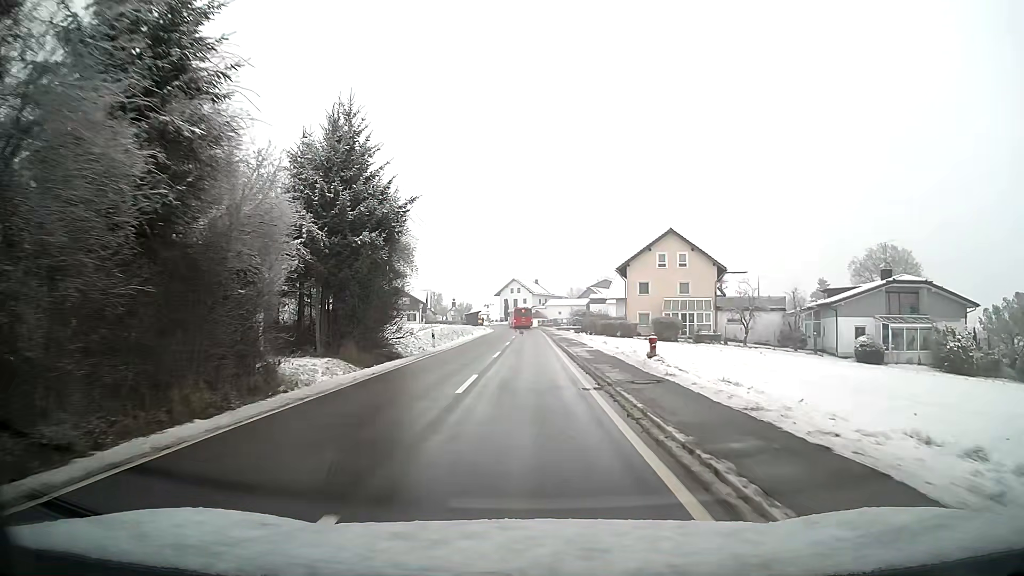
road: tertiary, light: Day
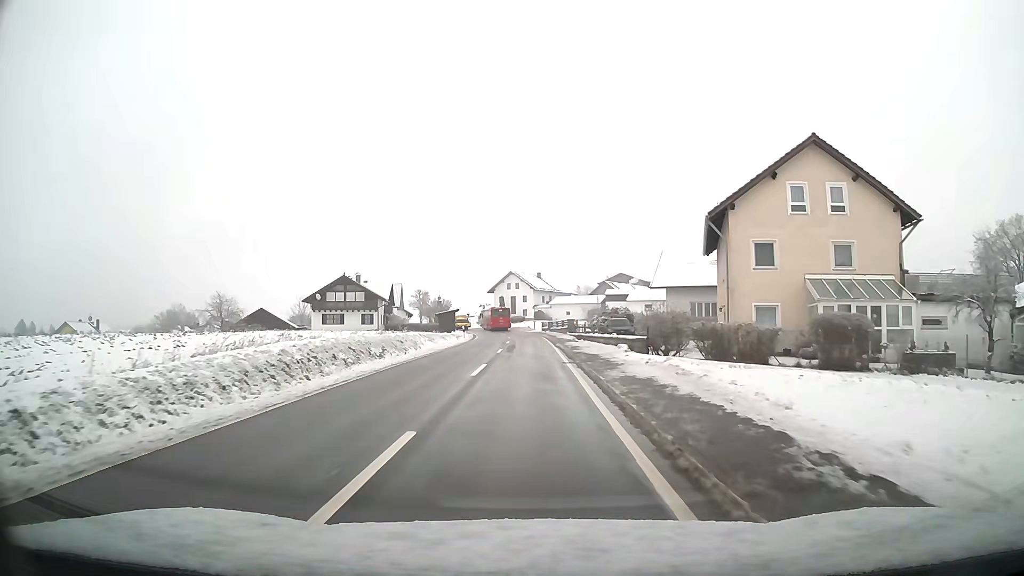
(0.0, +32.4) m; 0°
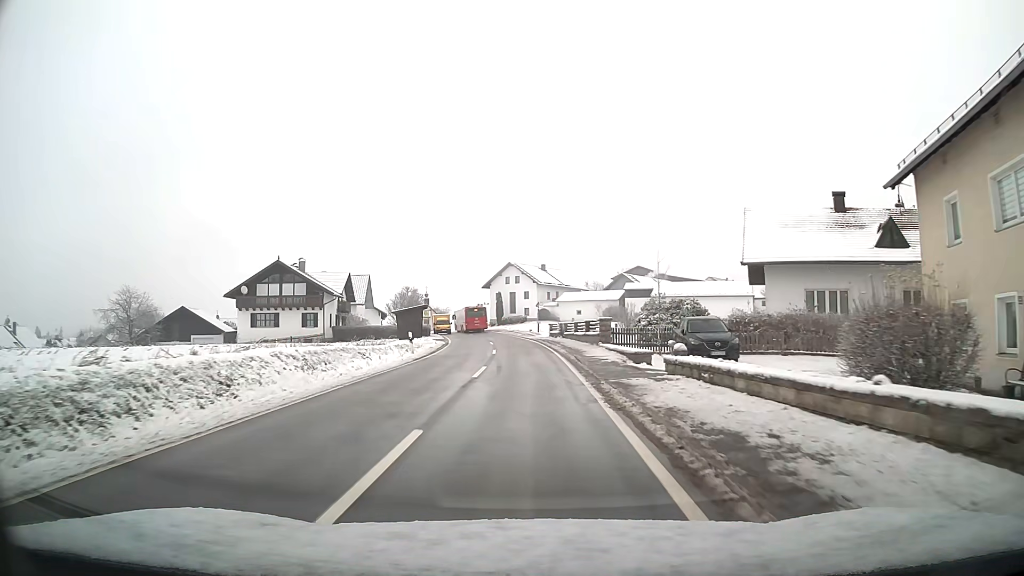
(0.0, +23.4) m; 0°
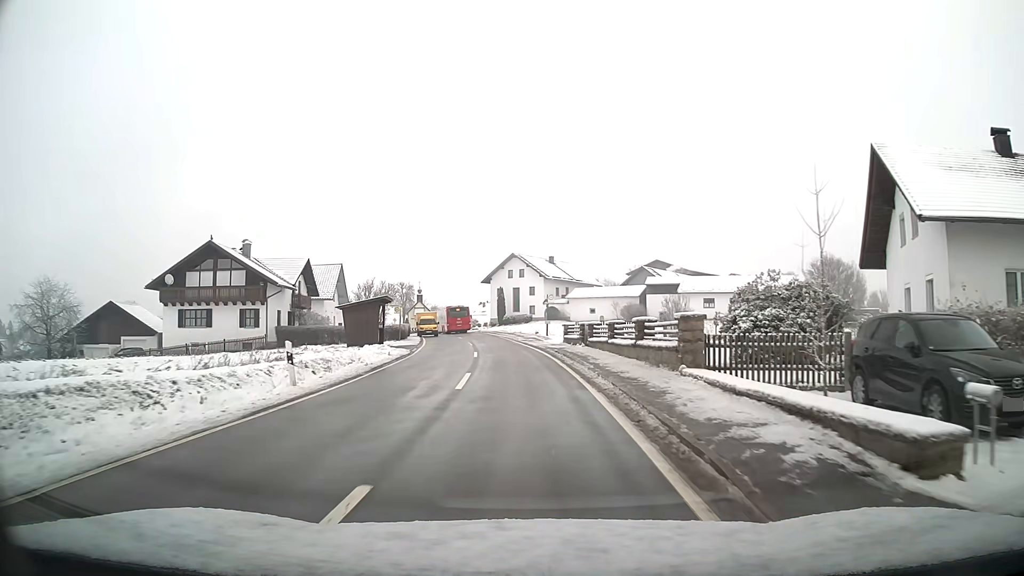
(-0.1, +15.0) m; -1°
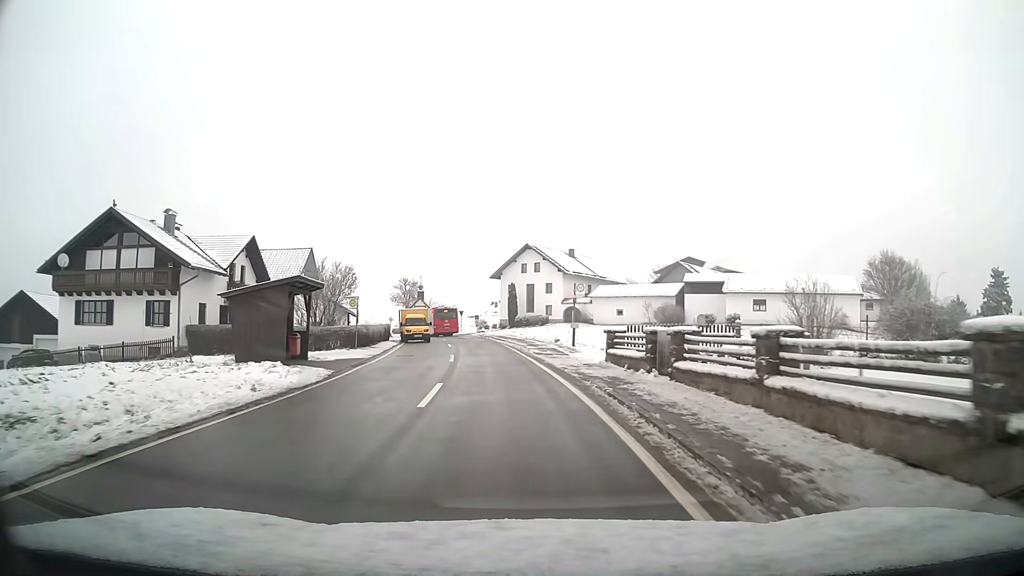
(-0.2, +14.5) m; -2°
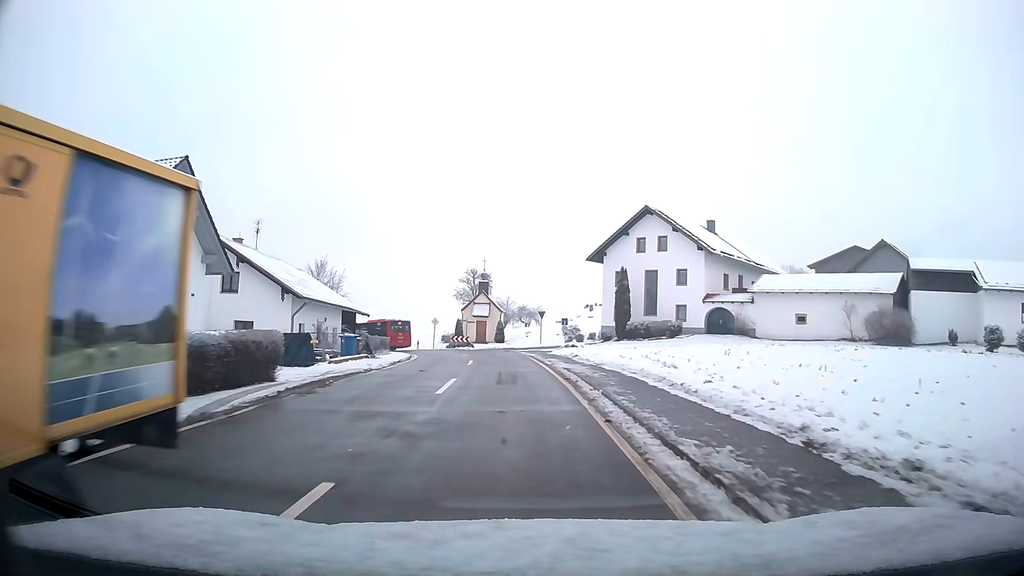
(-2.2, +33.4) m; -8°
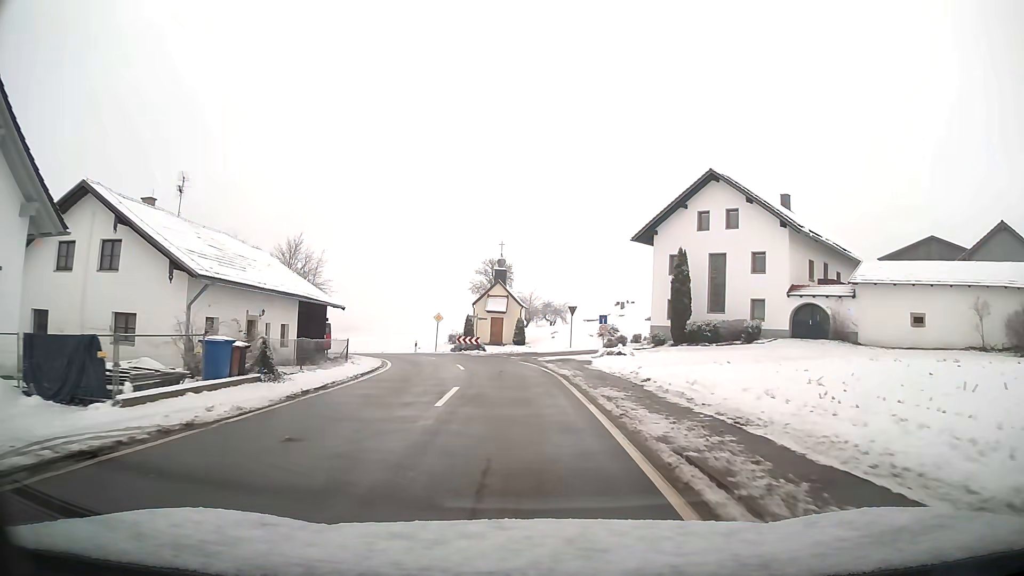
(-0.2, +13.4) m; -2°
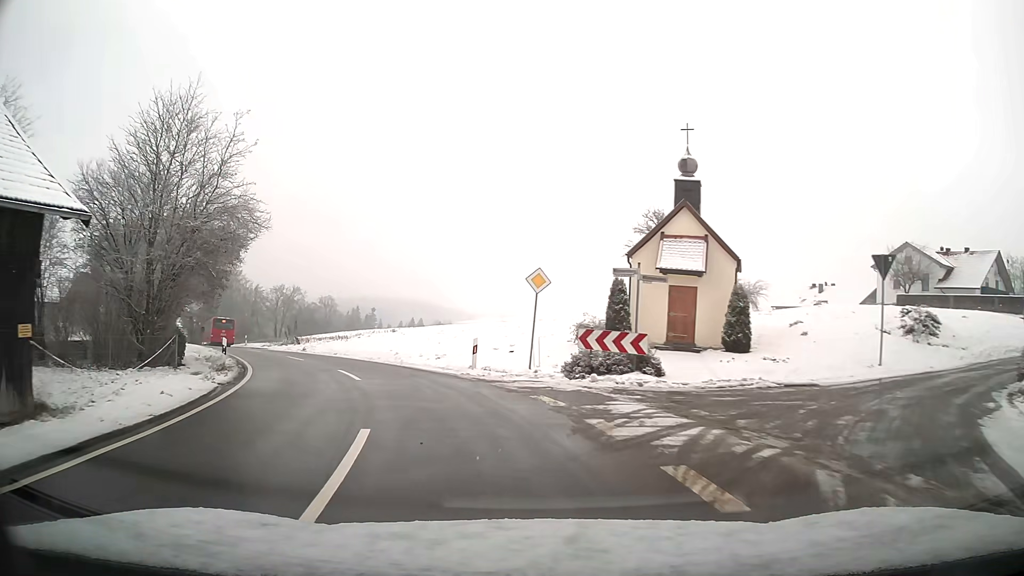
(-2.9, +32.1) m; -16°
(-1, +10) (-4, +20) (-8, +29) (-13, +37) (-18, +46) (-23, +55) (-27, +64) (-32, +72) (-37, +81) (-41, +90) m
